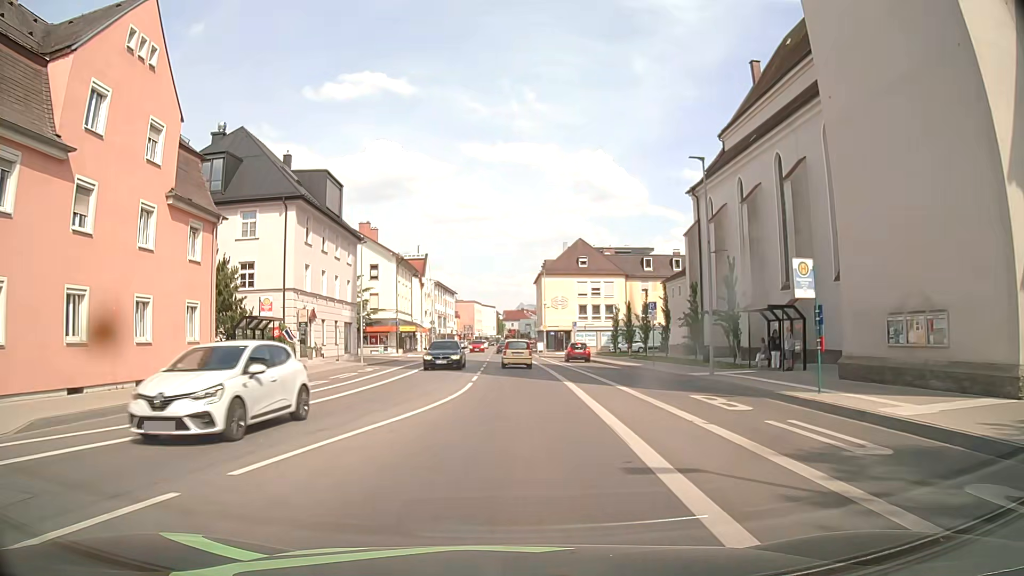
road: secondary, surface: asphalt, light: Day
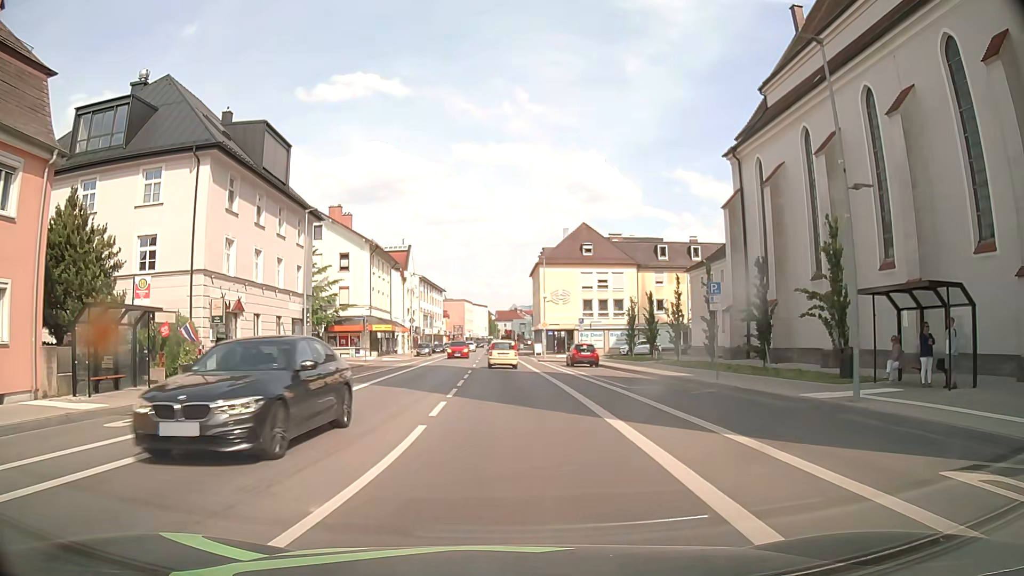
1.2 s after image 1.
(-0.1, +11.5) m; -1°
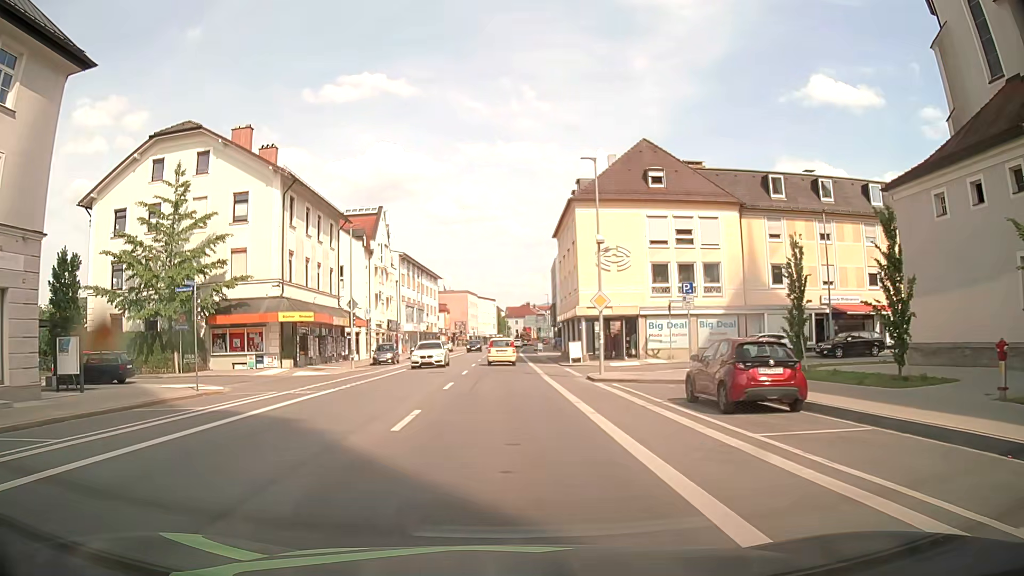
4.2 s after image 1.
(+0.5, +29.4) m; 0°
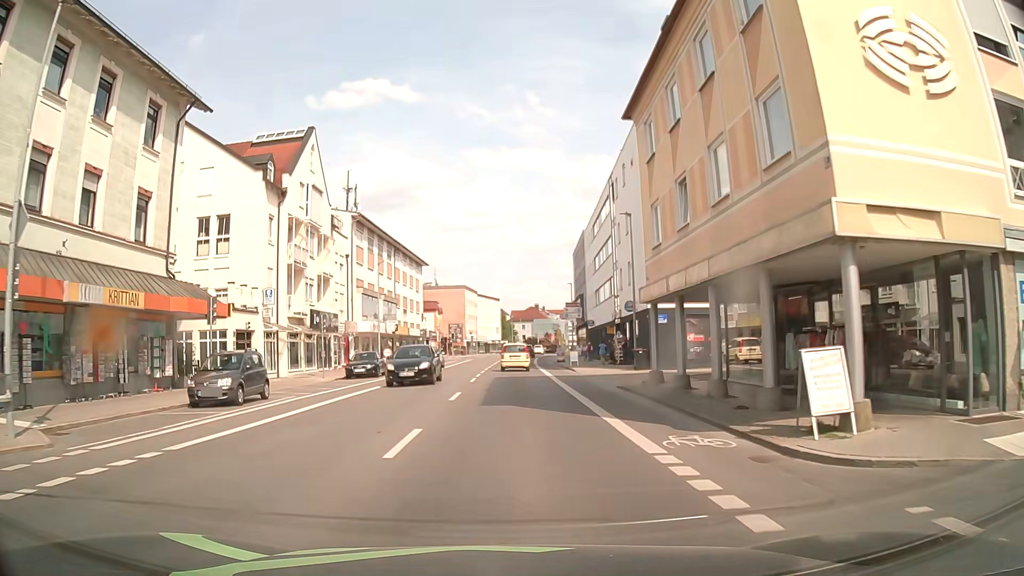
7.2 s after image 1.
(-0.3, +29.2) m; 0°
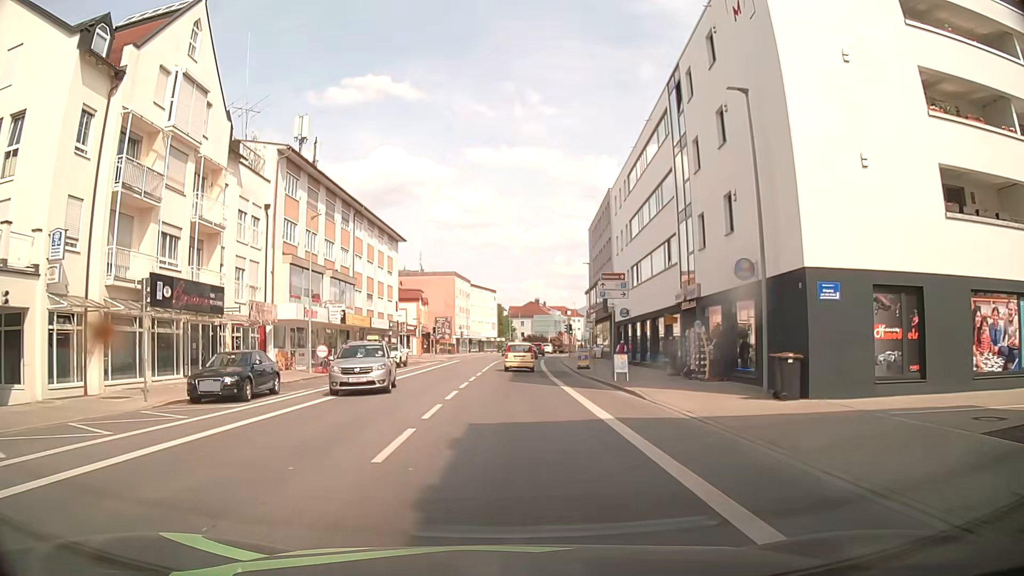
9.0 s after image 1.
(-0.2, +18.4) m; 0°
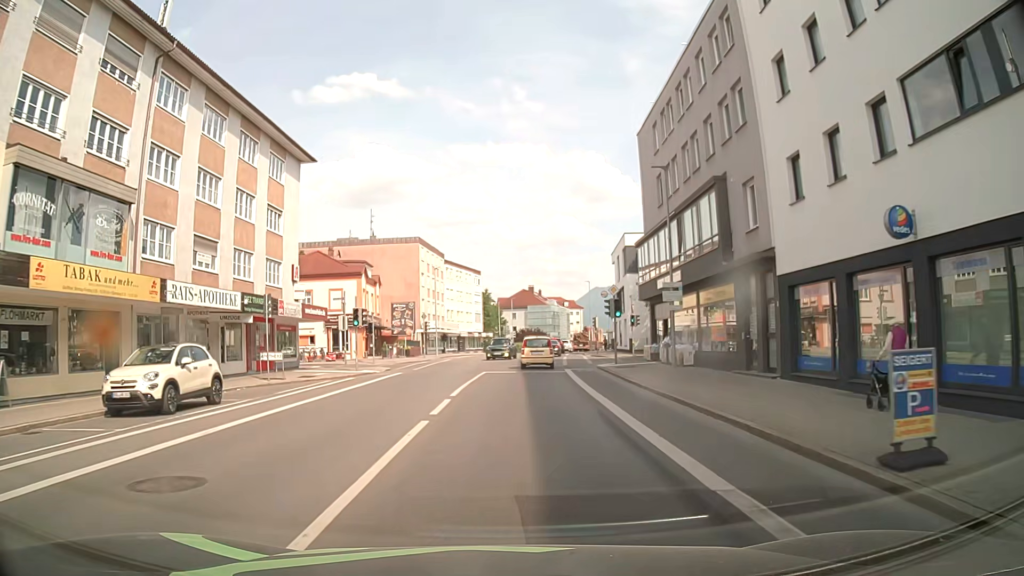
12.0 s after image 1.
(+0.1, +31.3) m; +1°
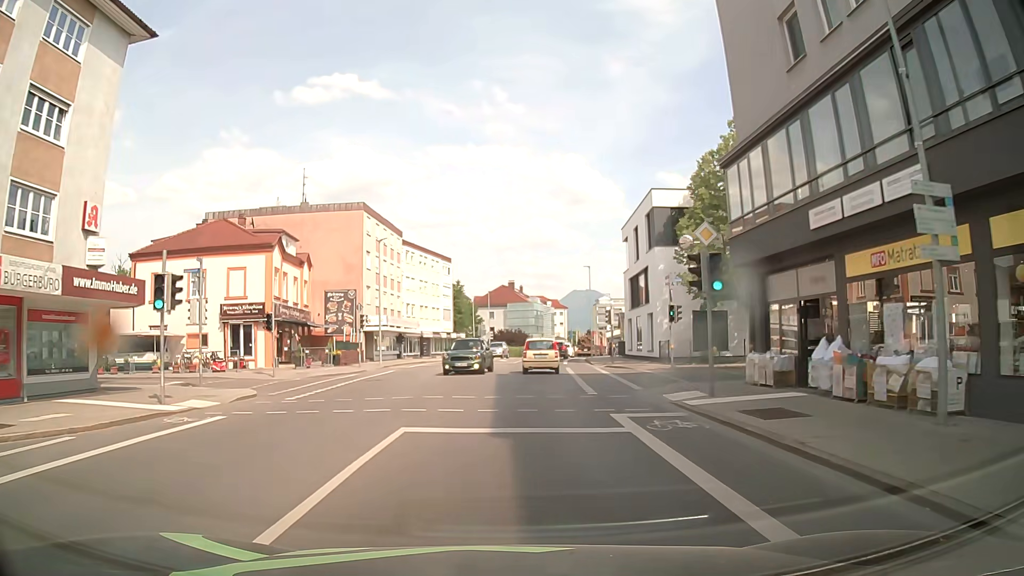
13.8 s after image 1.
(+0.3, +18.7) m; +1°
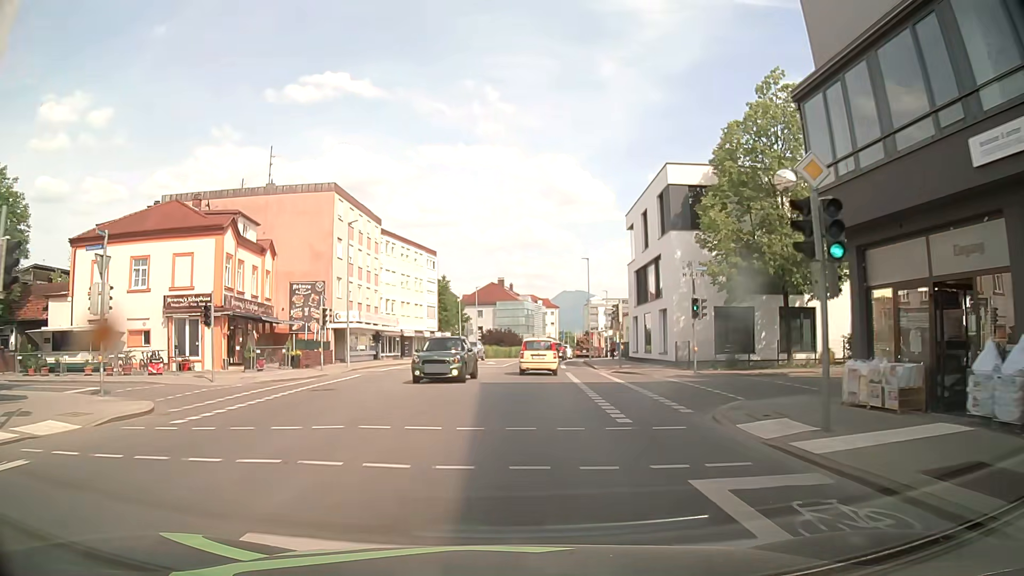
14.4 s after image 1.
(0.0, +6.3) m; -1°
(0, +10) (+1, +20) (+2, +30) (+3, +40) (+4, +50) (+6, +60) (+8, +69) (+10, +79) (+13, +89) (+15, +98) m
